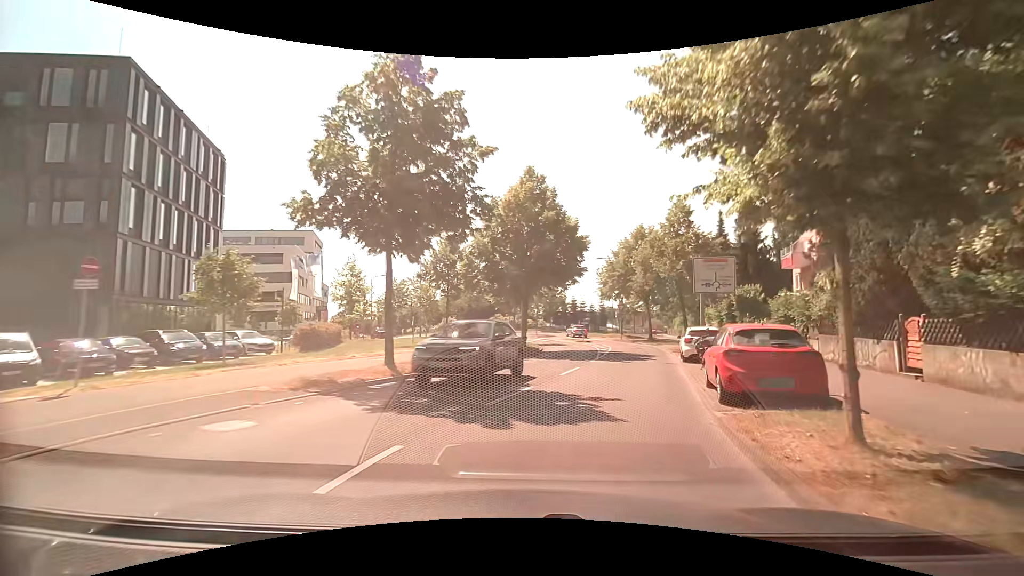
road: tertiary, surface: asphalt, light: Day
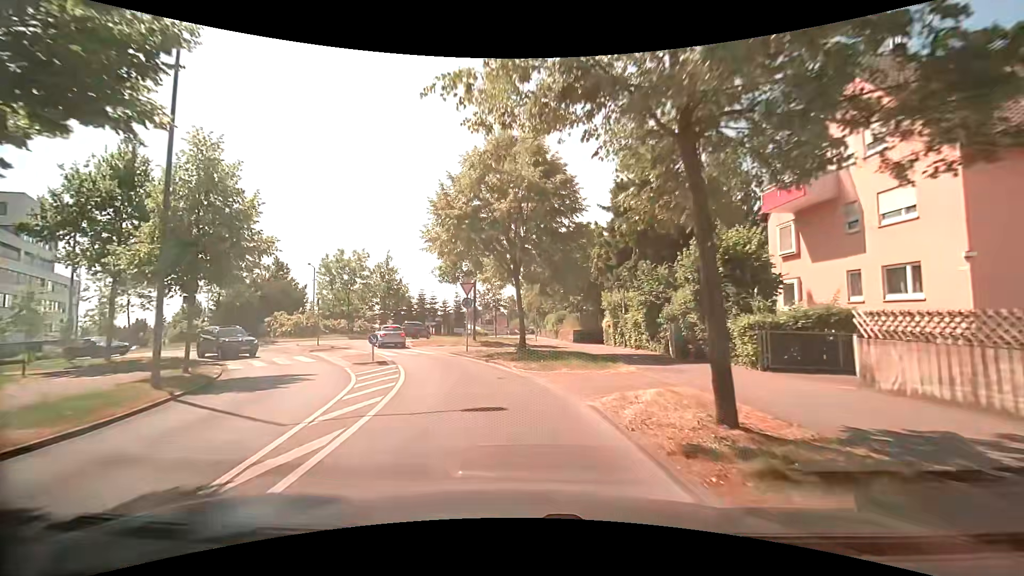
(+5.1, +25.2) m; +15°
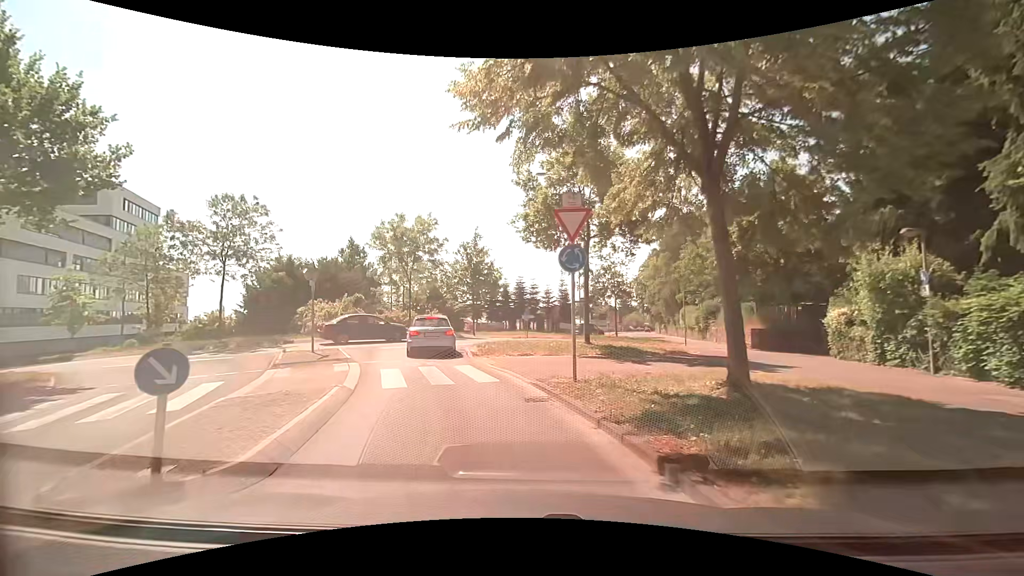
(-1.3, +15.1) m; -11°
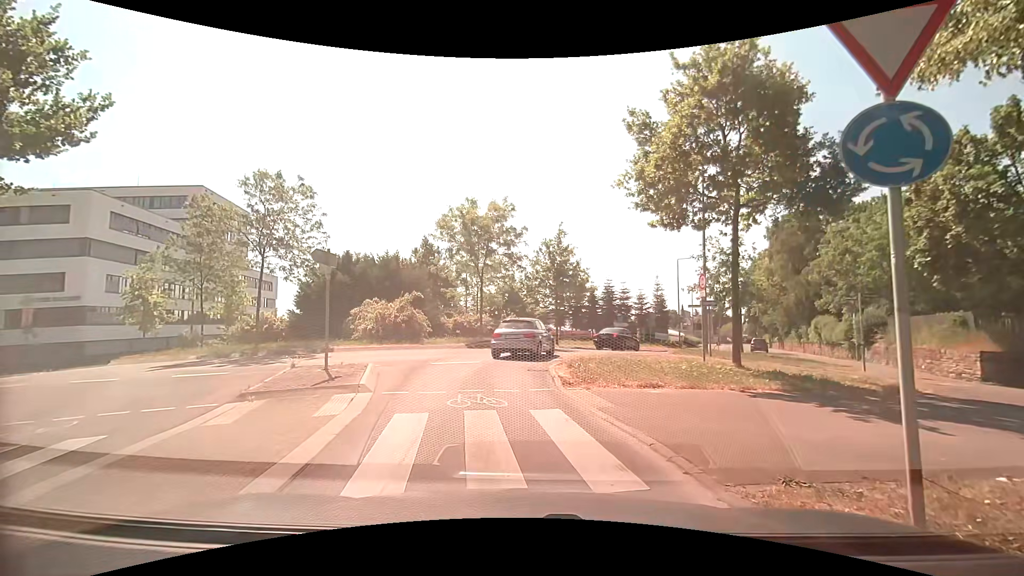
(-0.7, +6.3) m; -7°
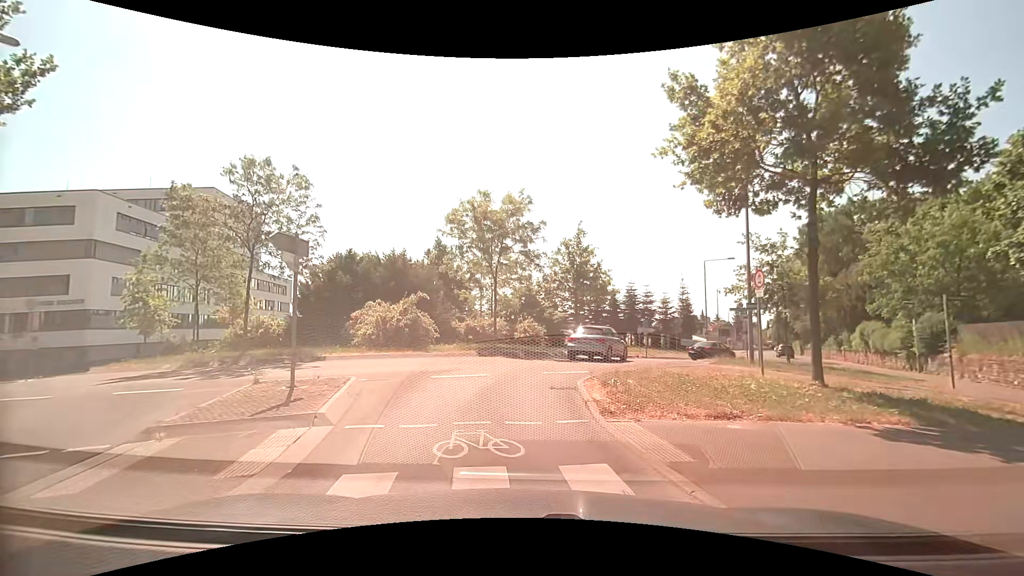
(-0.2, +3.0) m; -3°
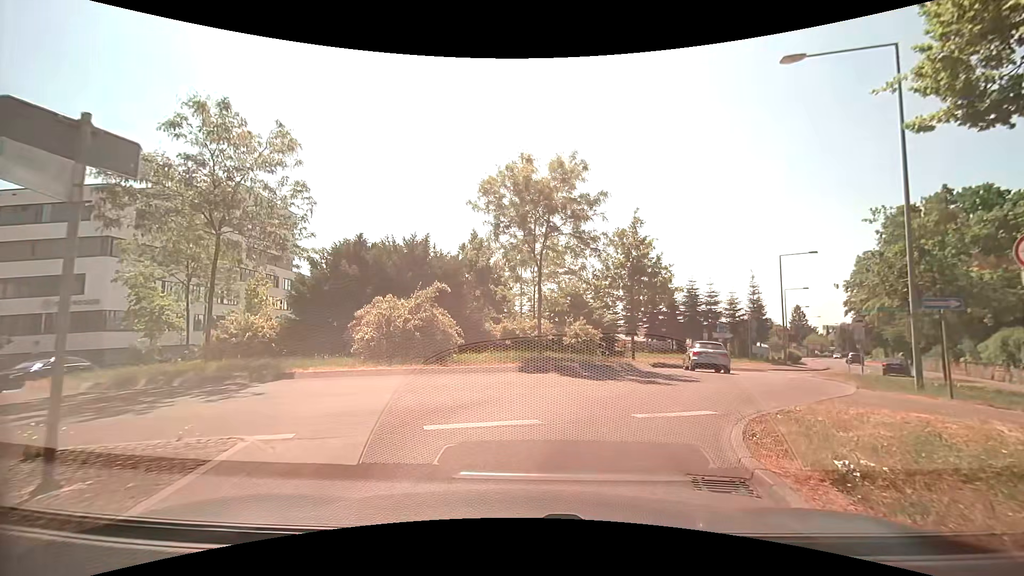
(-0.6, +6.2) m; -6°
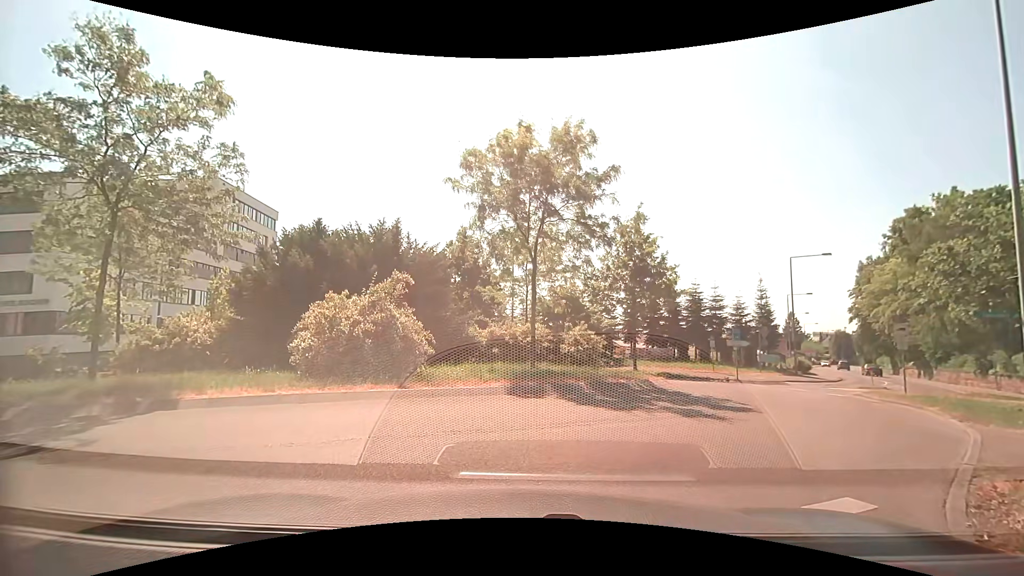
(0.0, +3.6) m; 0°
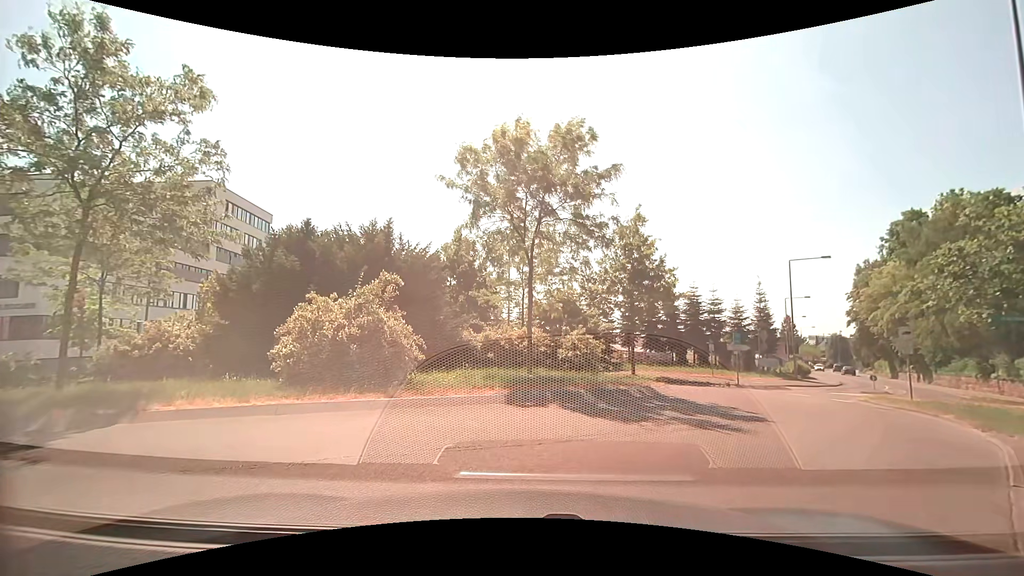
(0.0, +0.8) m; 0°
(+2, +10) (+8, +18) (+13, +26) (+21, +32) (+29, +39) (+34, +47) (+39, +56) (+43, +65) (+48, +74) (+52, +83) m
